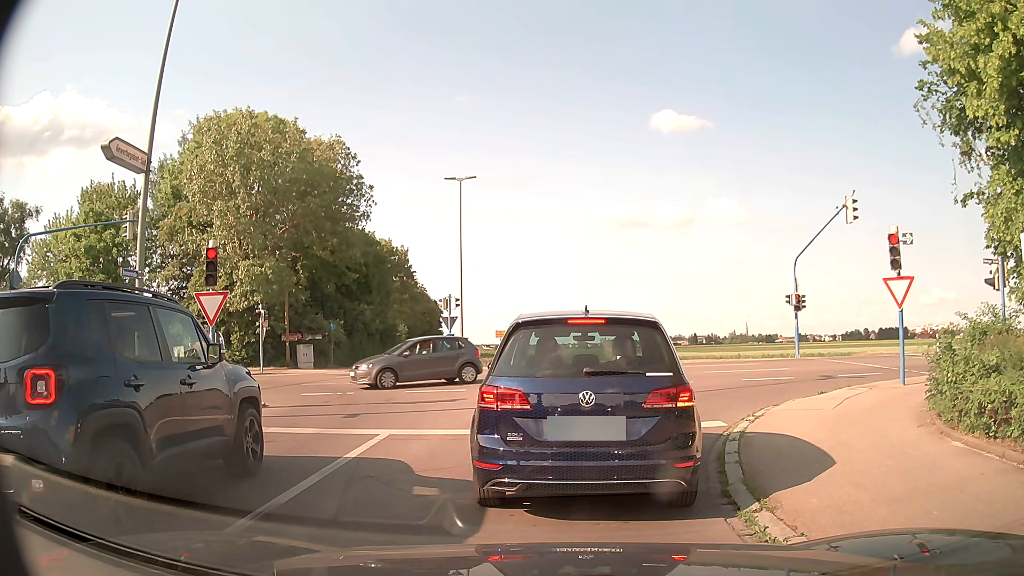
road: residential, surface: asphalt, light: Day
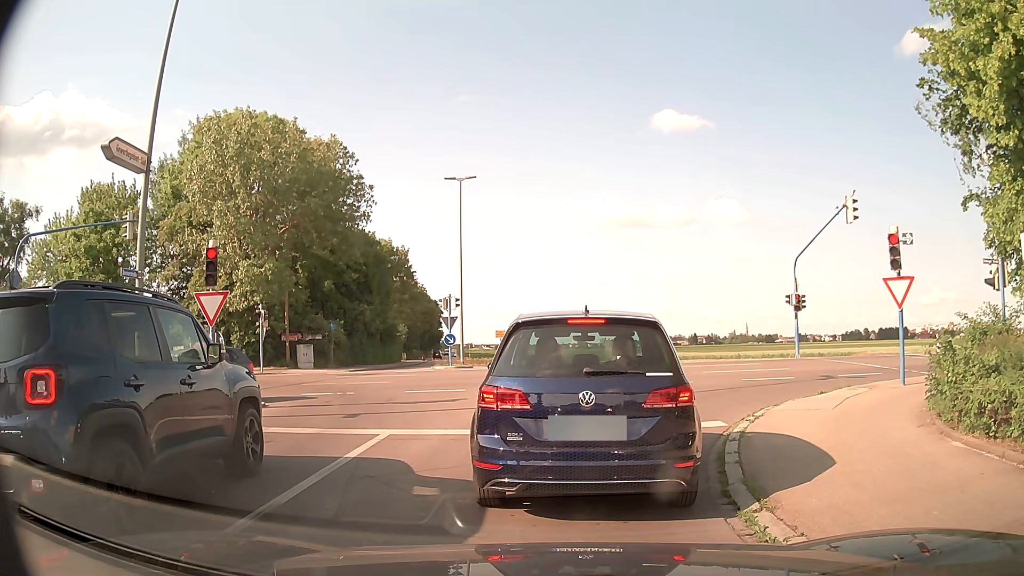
(0.0, 0.0) m; 0°
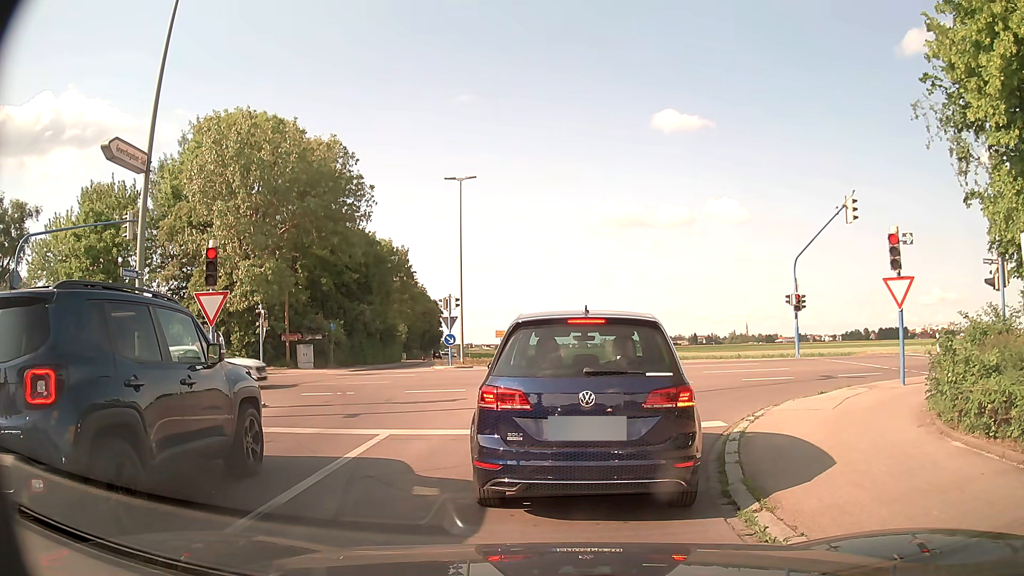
(0.0, 0.0) m; 0°
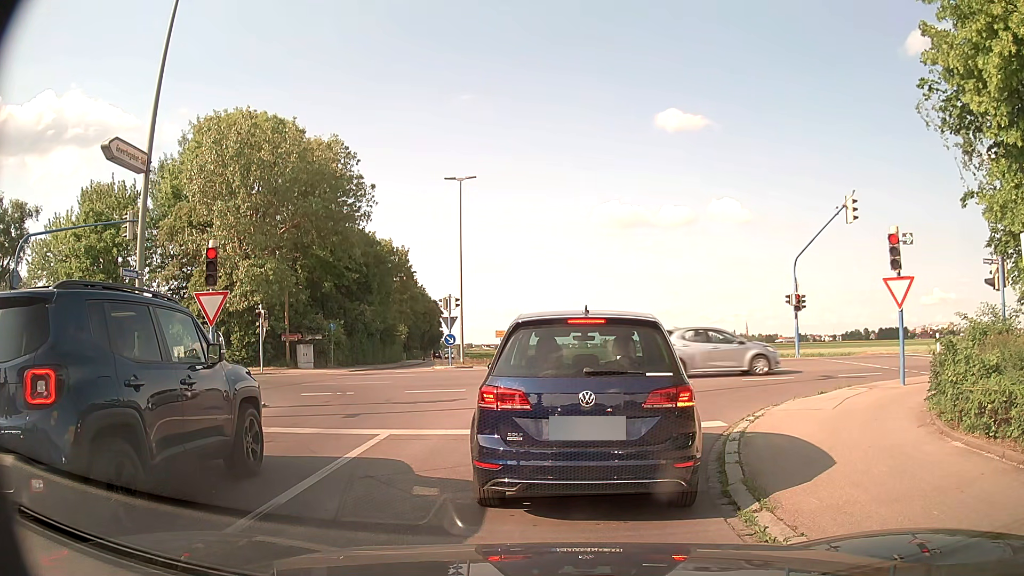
(0.0, 0.0) m; 0°
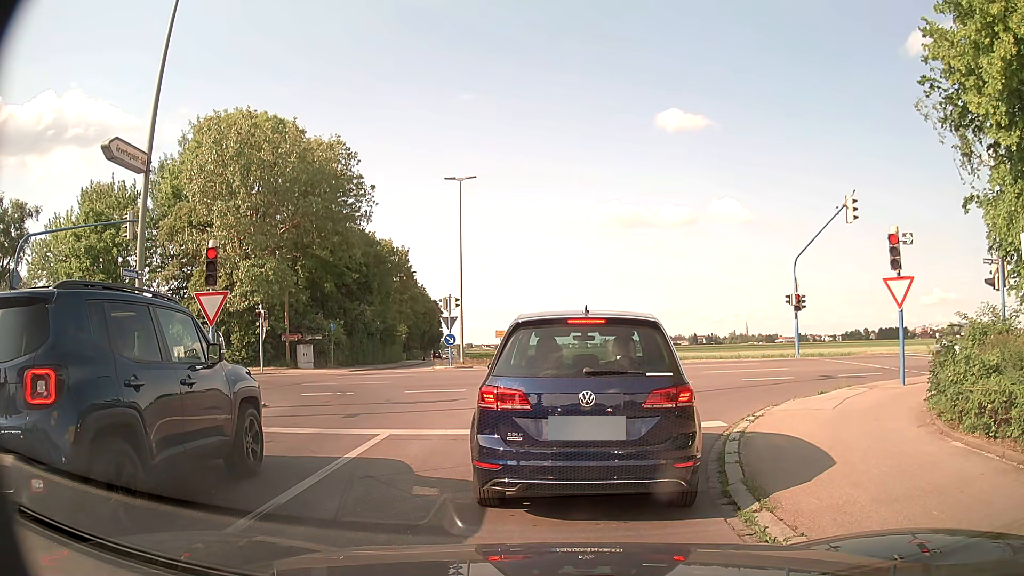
(0.0, 0.0) m; 0°
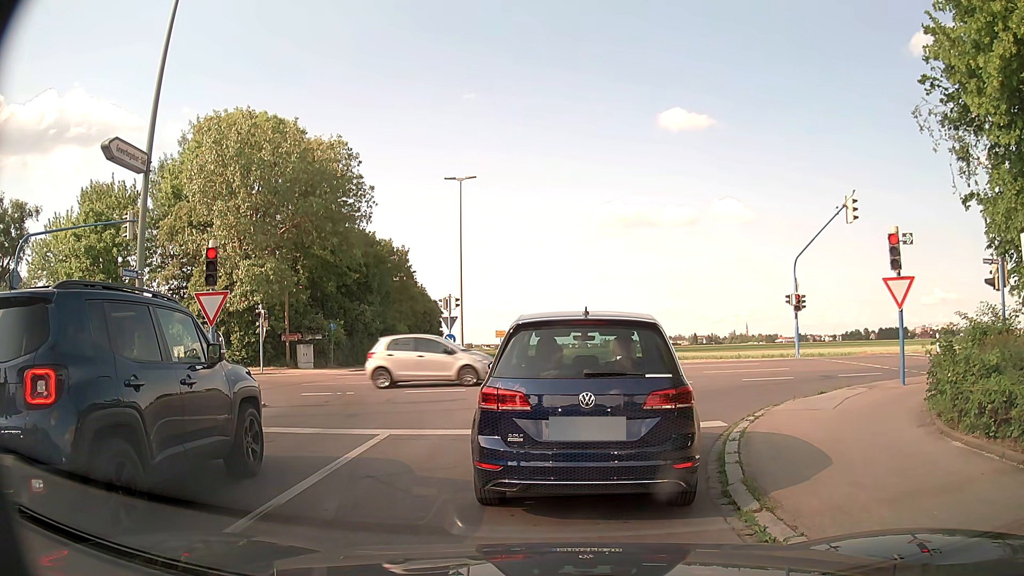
(0.0, 0.0) m; 0°
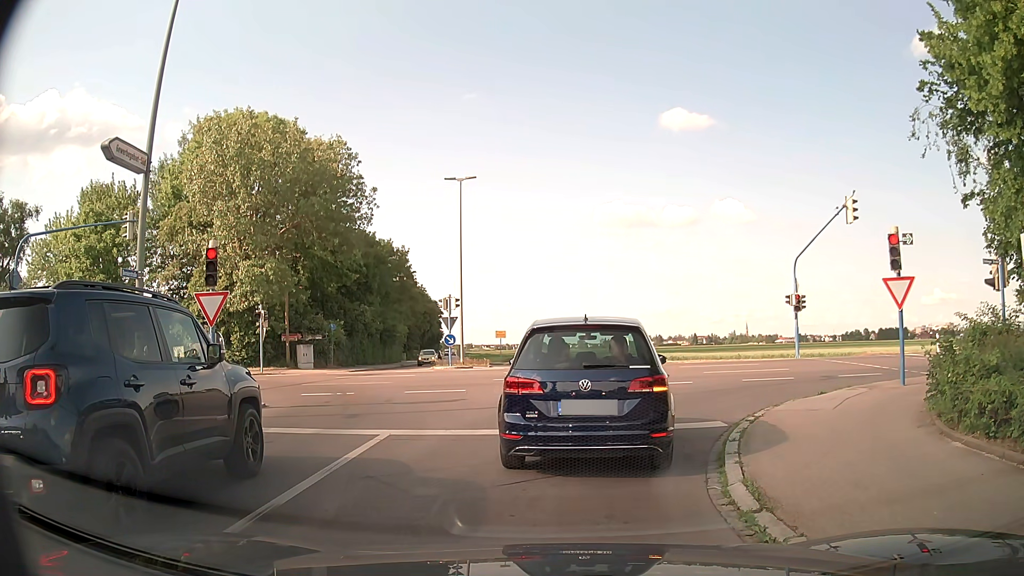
(0.0, 0.0) m; 0°
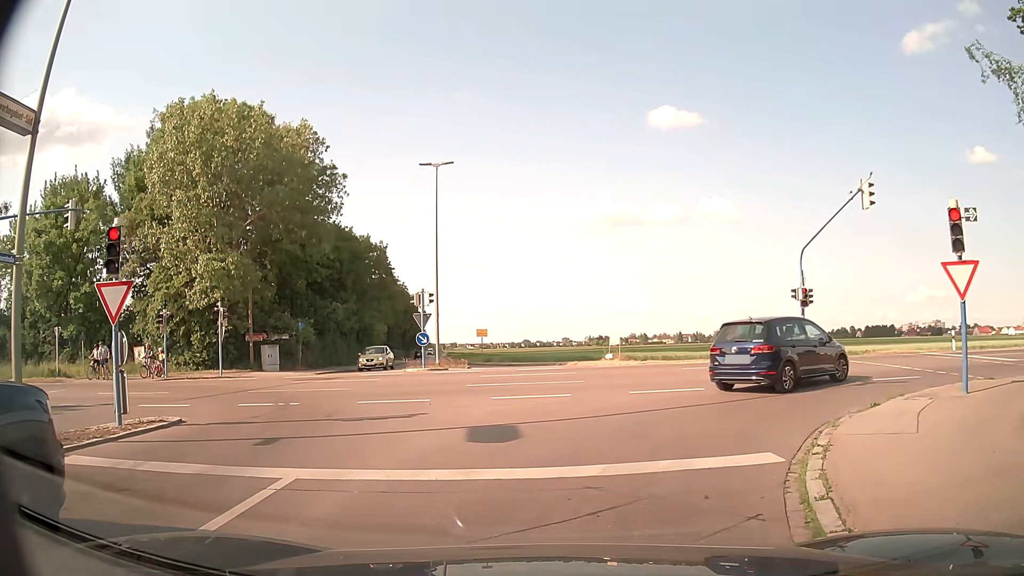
(0.0, +3.2) m; 0°
